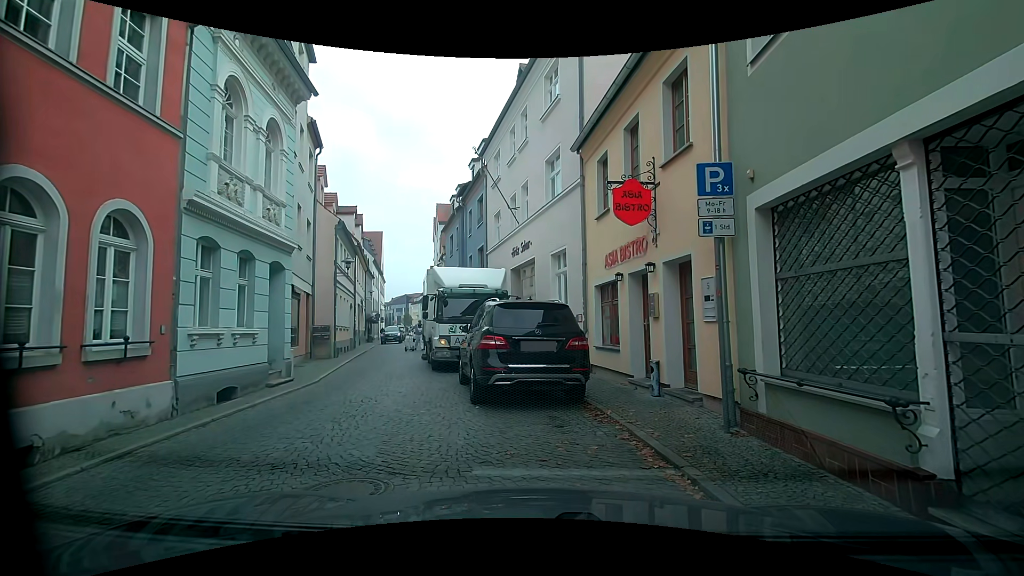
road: residential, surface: sett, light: Day
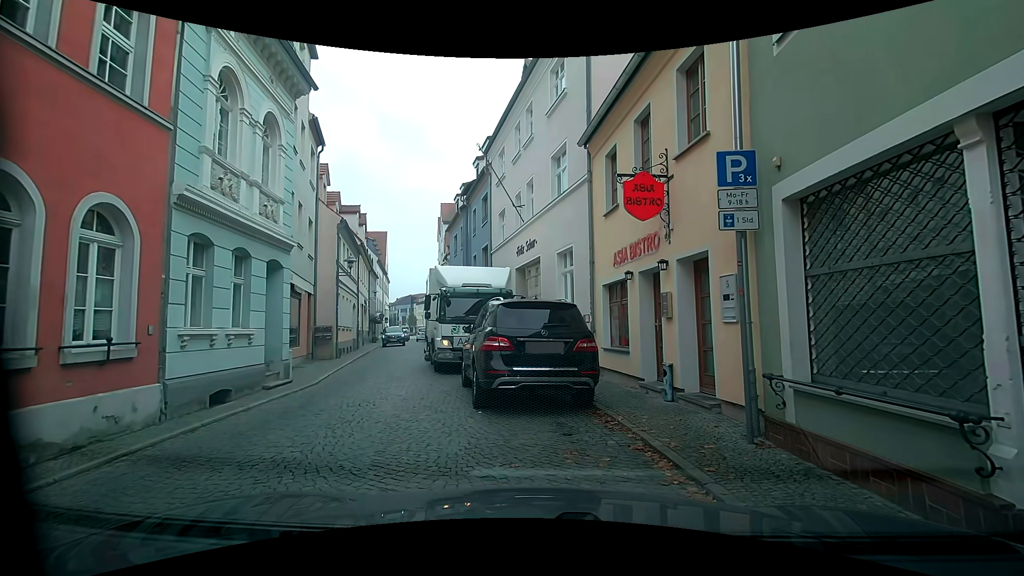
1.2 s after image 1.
(0.0, +0.4) m; 0°
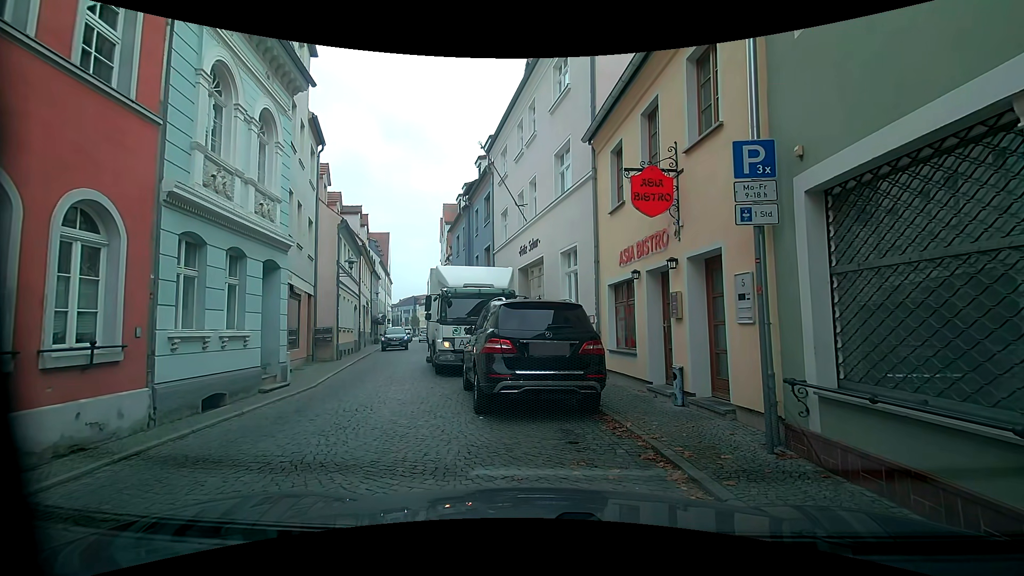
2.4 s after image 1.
(0.0, +0.3) m; 0°
